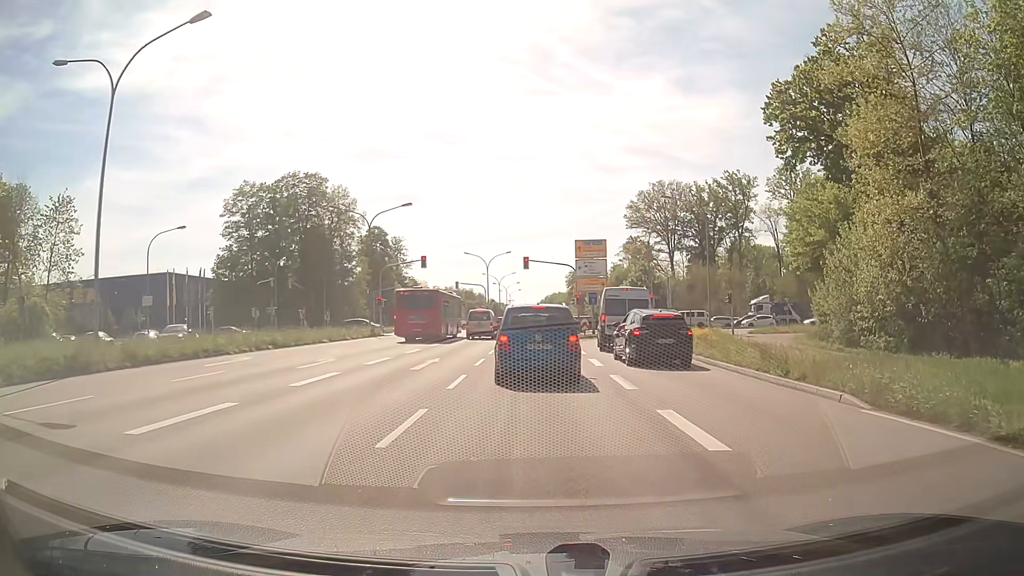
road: primary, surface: asphalt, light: Day
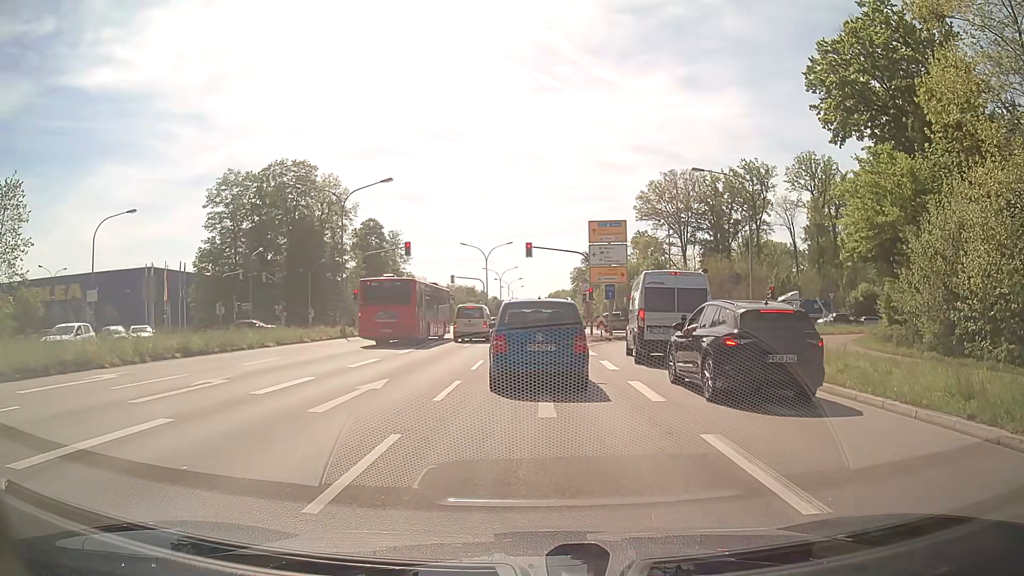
(-0.1, +8.2) m; -1°
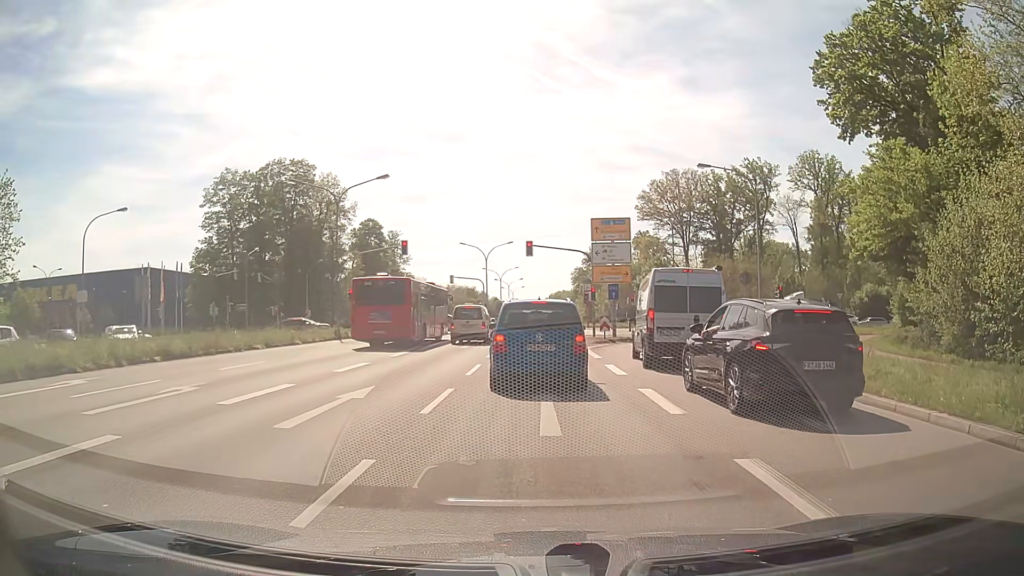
(0.0, +1.3) m; 0°
